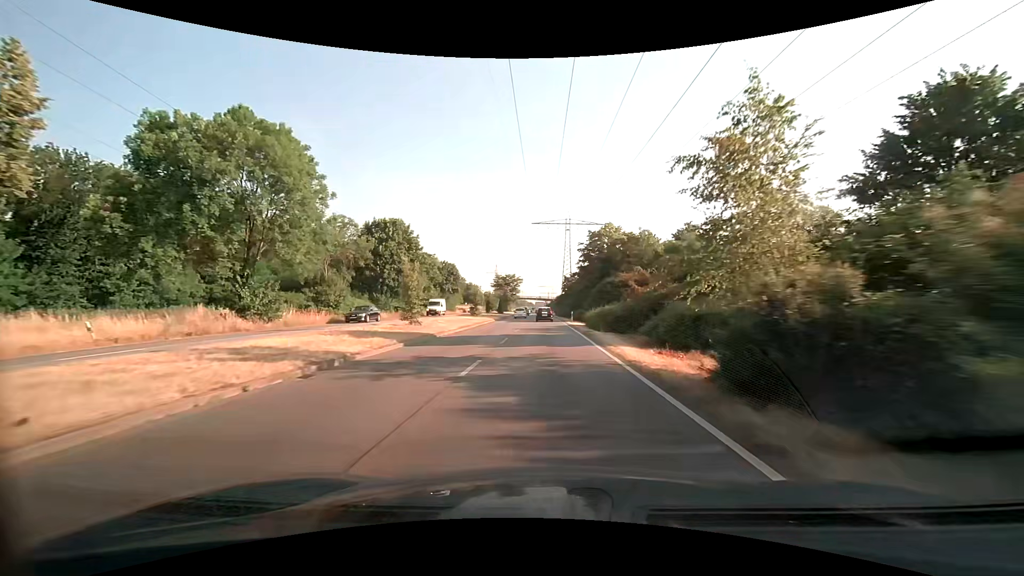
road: primary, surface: asphalt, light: Day
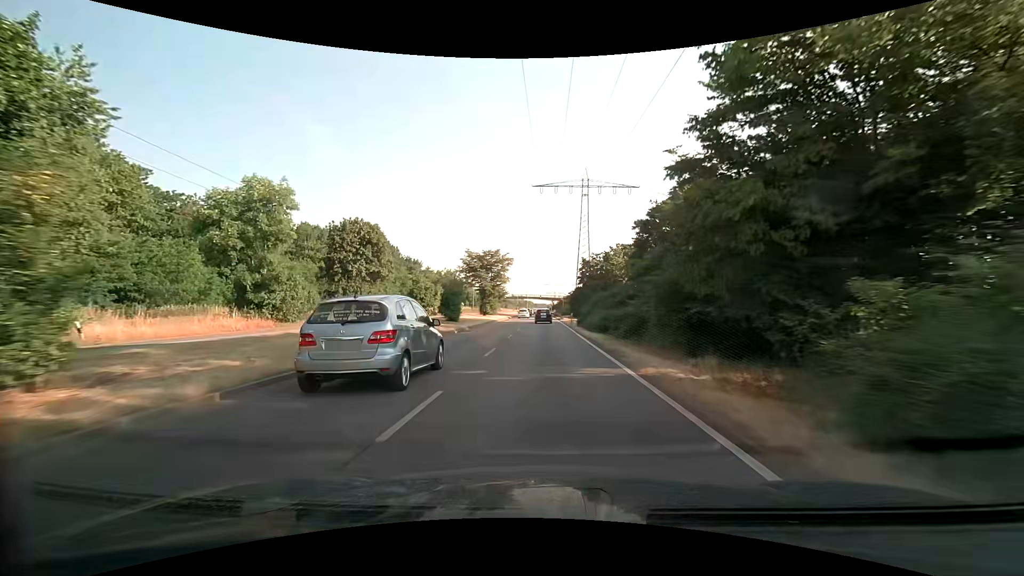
(-0.1, +50.4) m; -1°
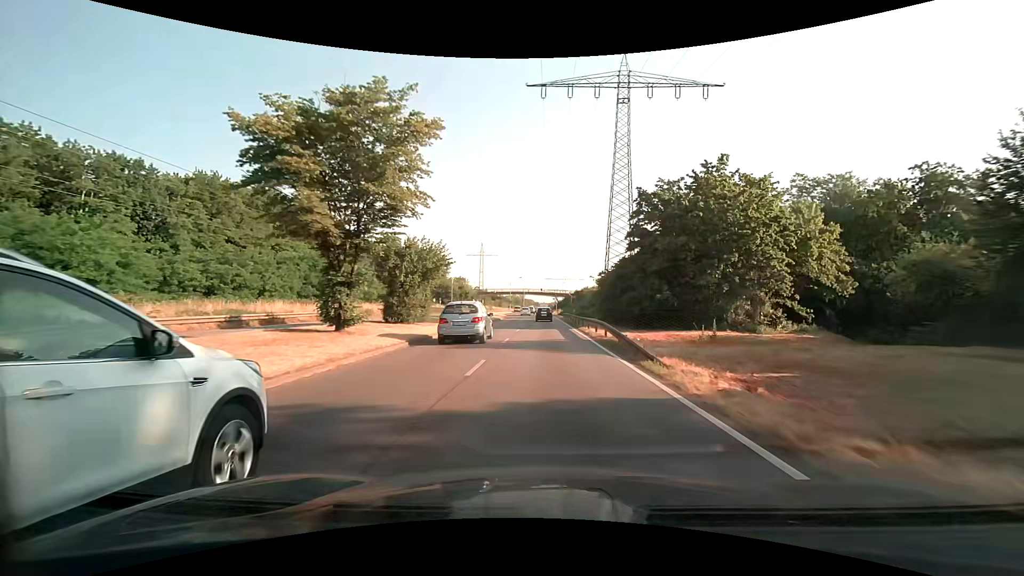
(-0.3, +49.7) m; 0°
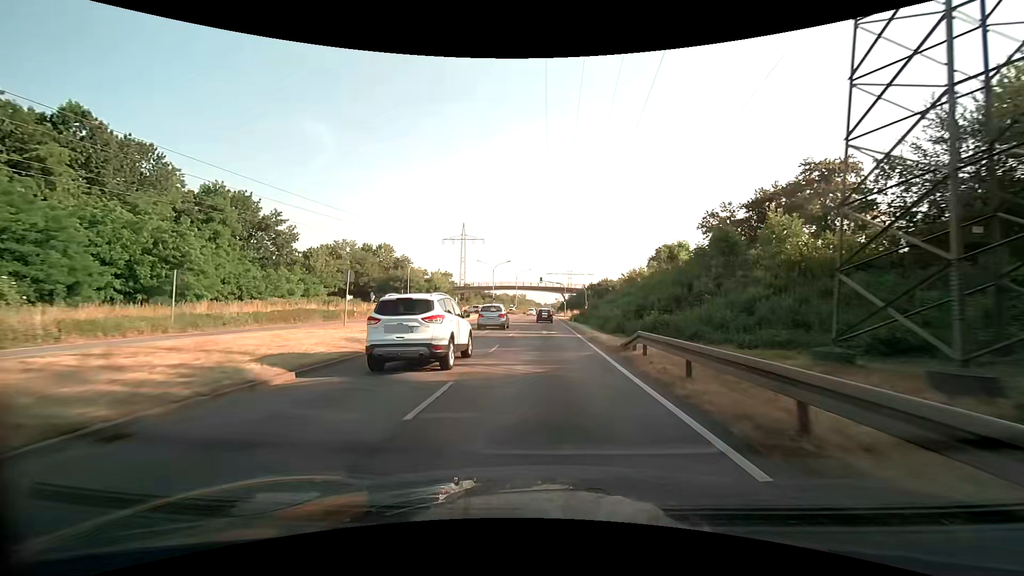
(+0.2, +49.0) m; 0°
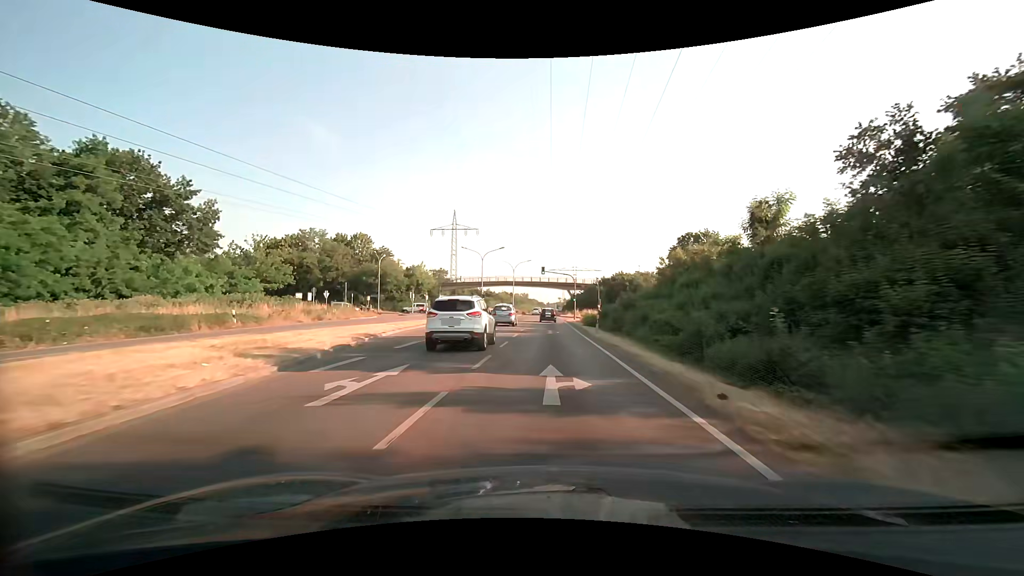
(-0.1, +19.3) m; 0°
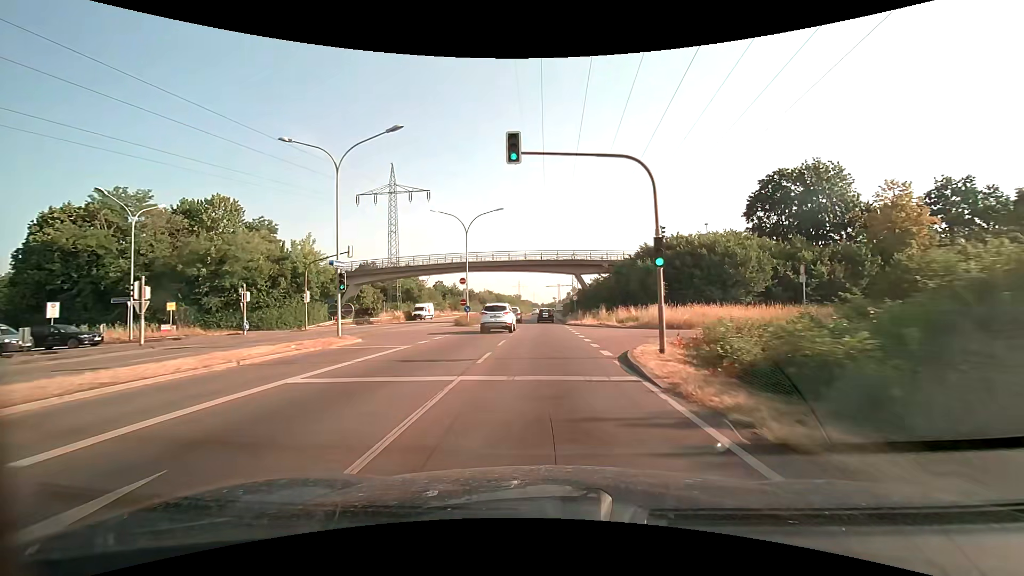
(+0.3, +47.6) m; +1°
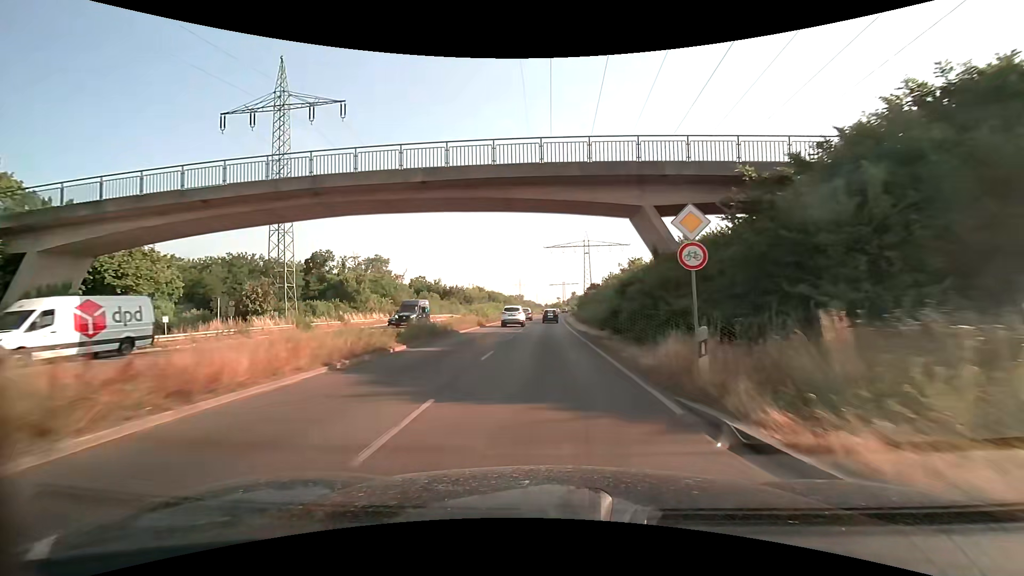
(-0.2, +38.0) m; -1°
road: trunk
